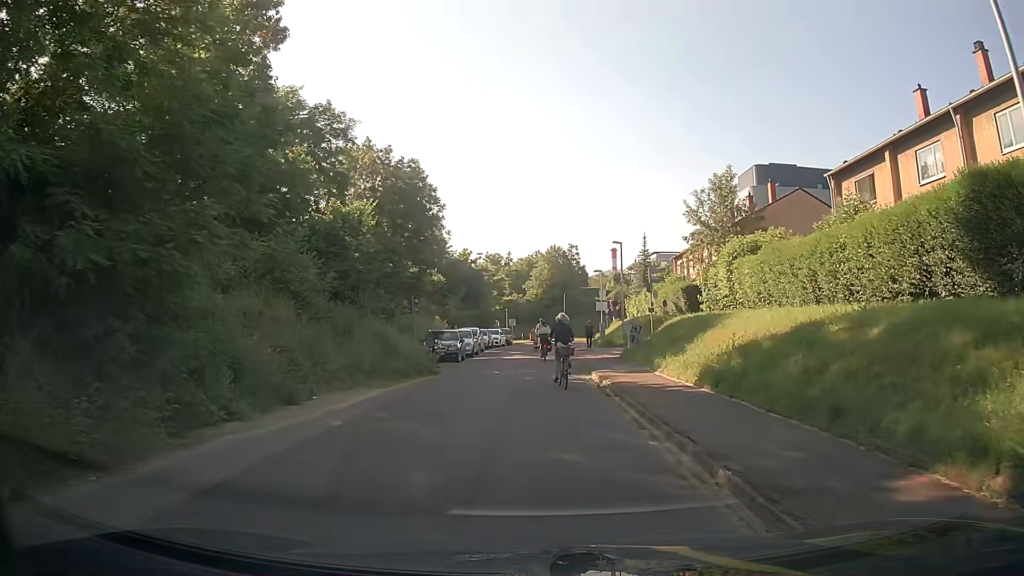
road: residential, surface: asphalt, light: Day
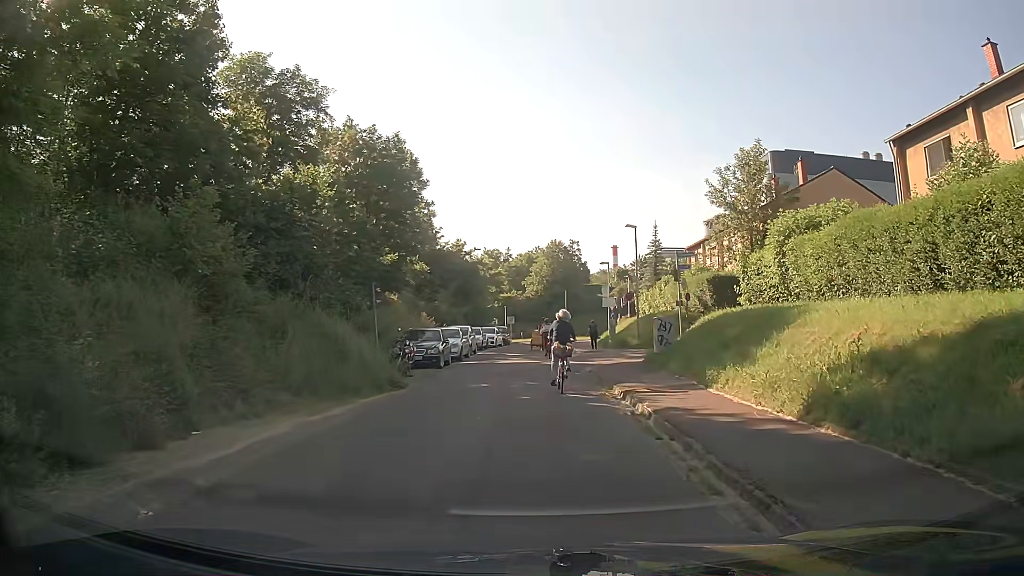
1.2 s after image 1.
(0.0, +5.6) m; -1°
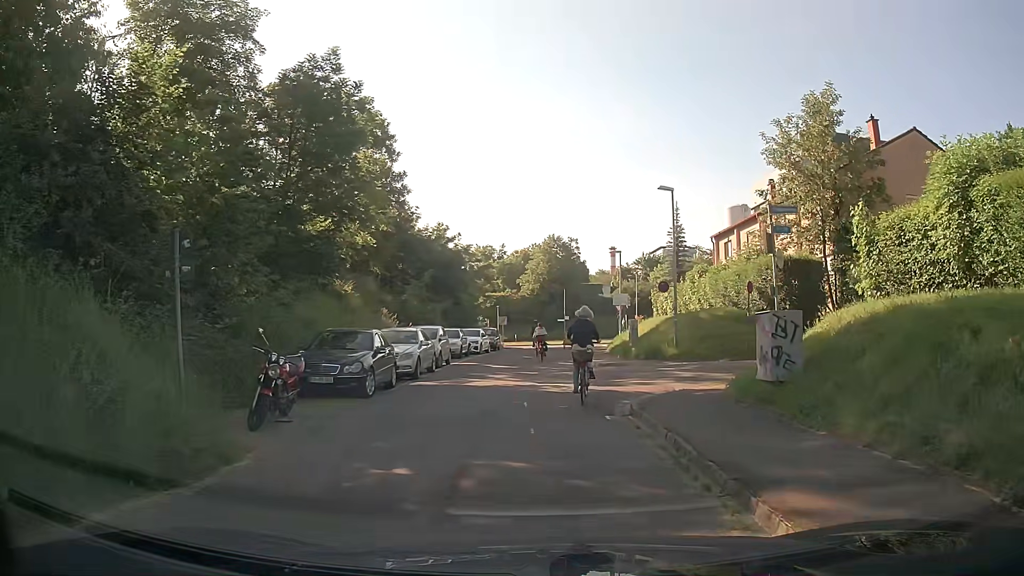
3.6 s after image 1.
(+0.2, +9.7) m; +2°
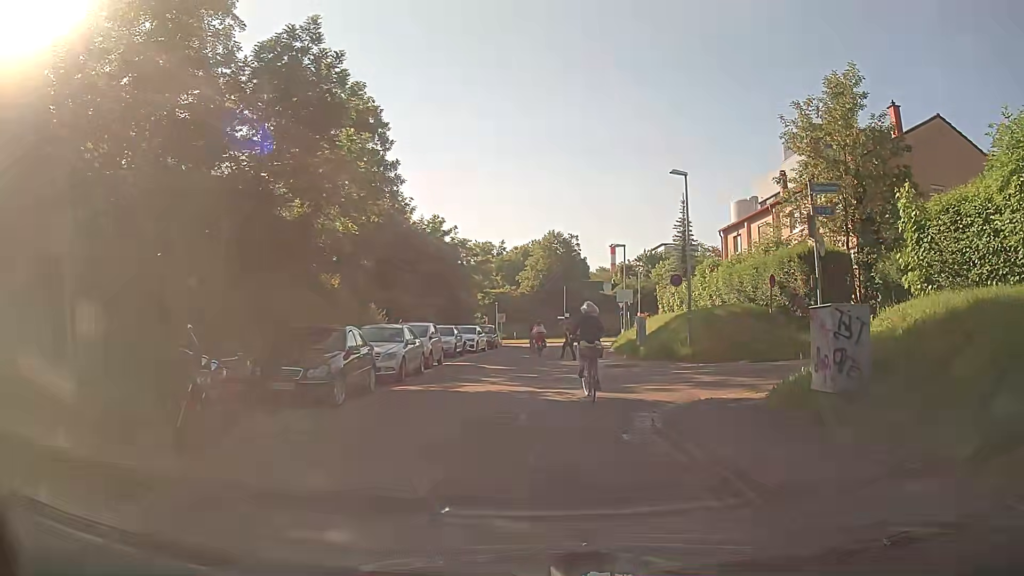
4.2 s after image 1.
(0.0, +2.2) m; -1°
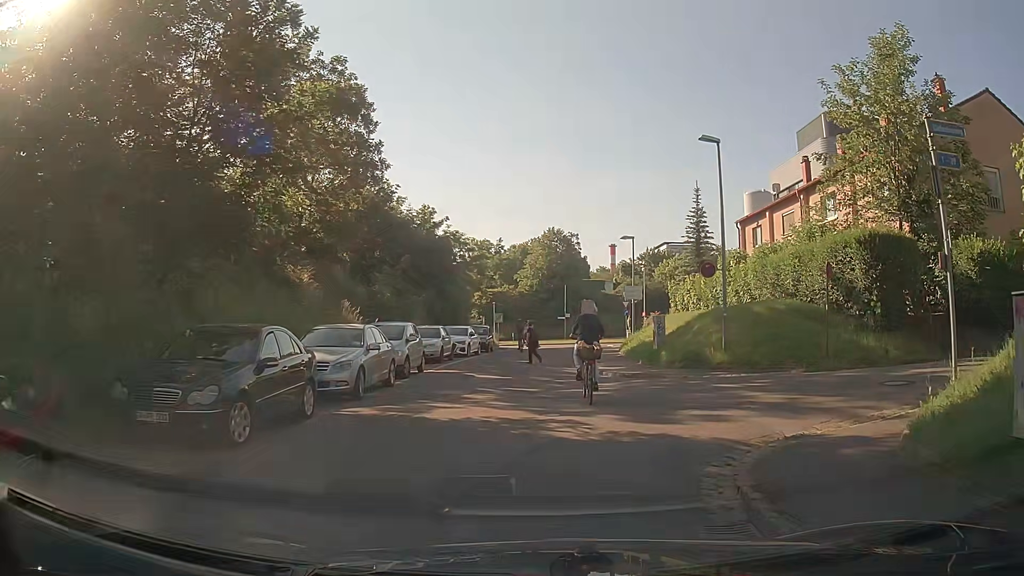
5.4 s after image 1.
(0.0, +4.1) m; 0°
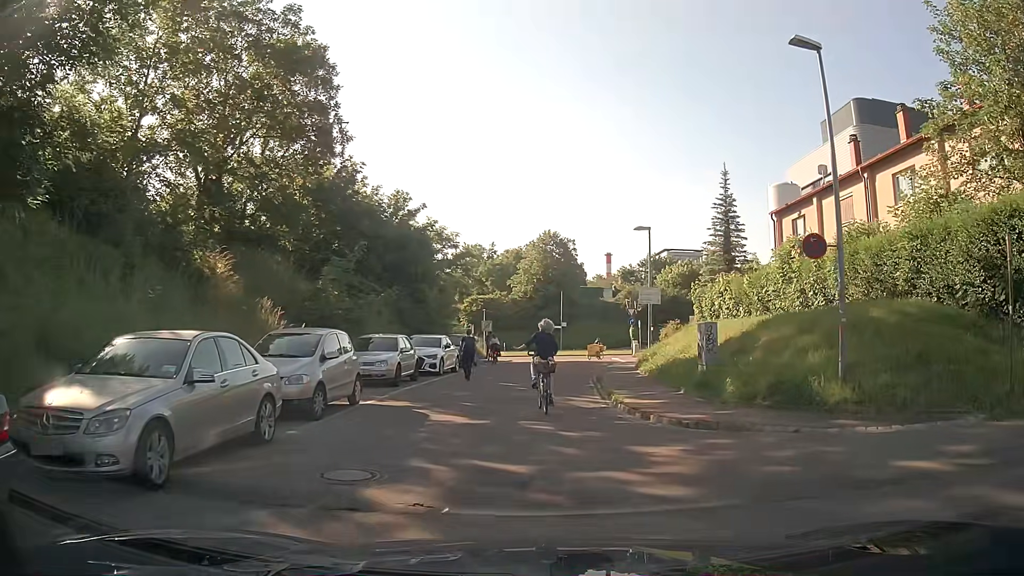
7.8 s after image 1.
(0.0, +7.2) m; +1°
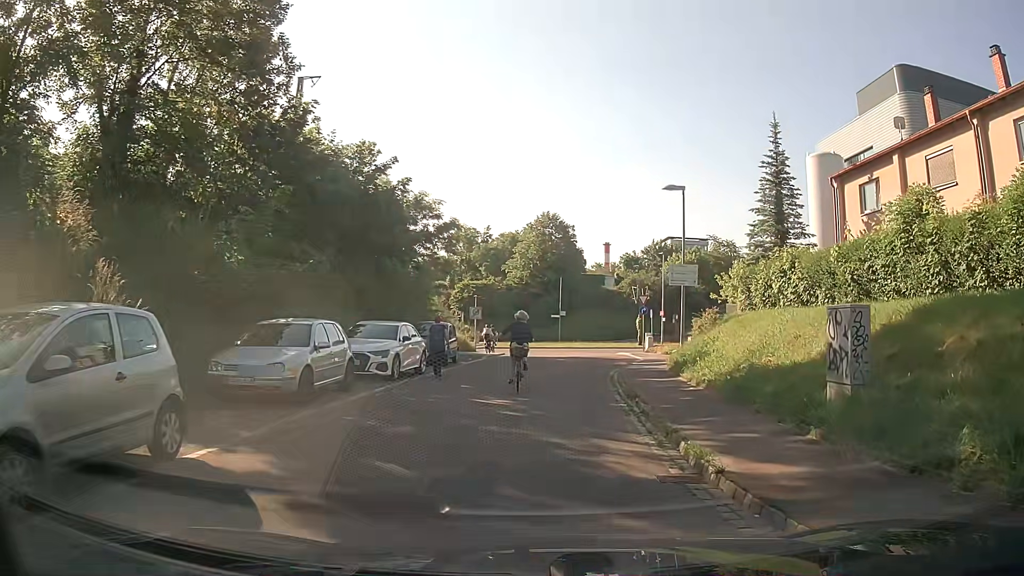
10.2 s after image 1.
(0.0, +7.6) m; 0°
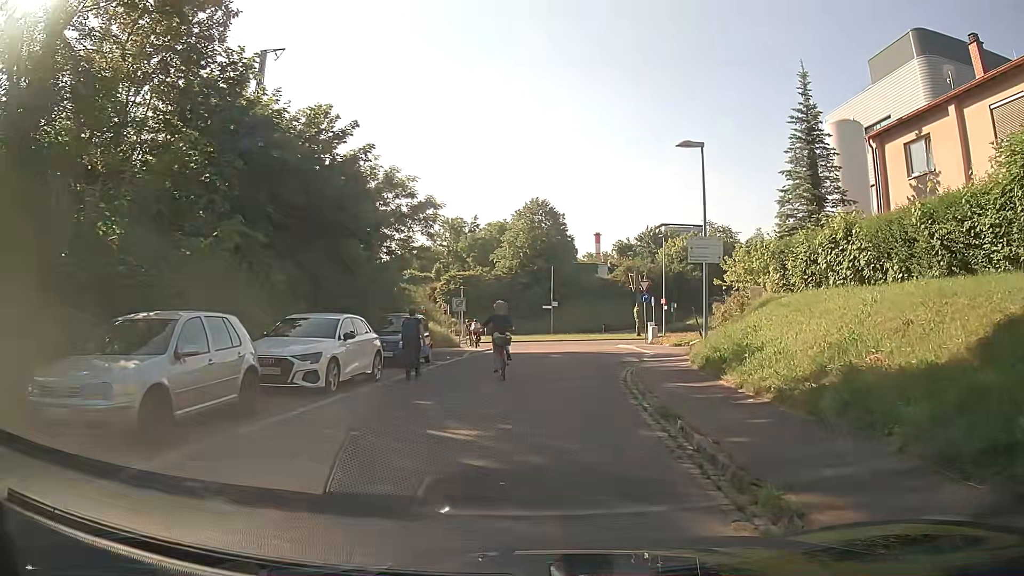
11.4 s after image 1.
(+0.1, +4.6) m; +2°
